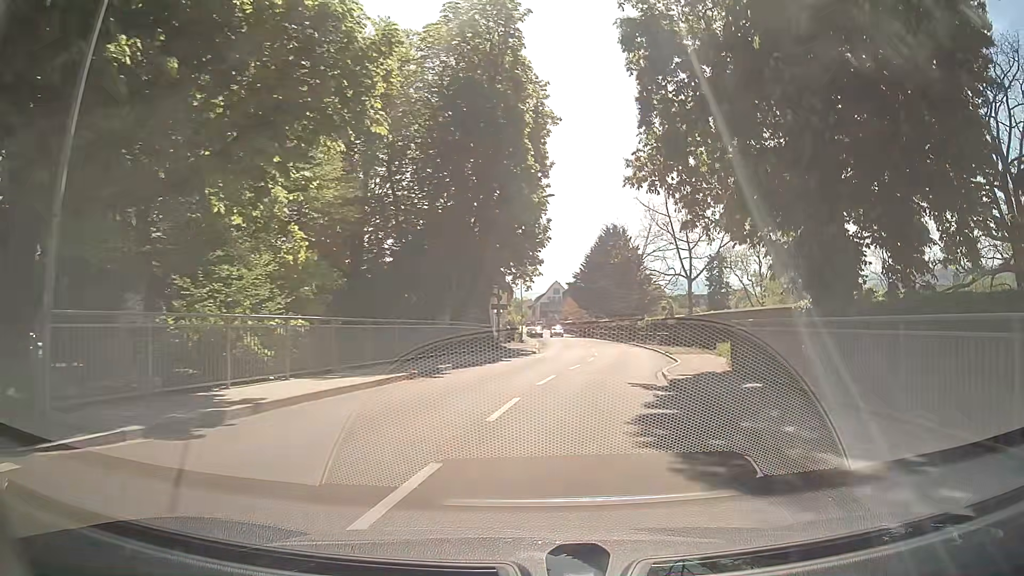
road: secondary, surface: asphalt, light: Day
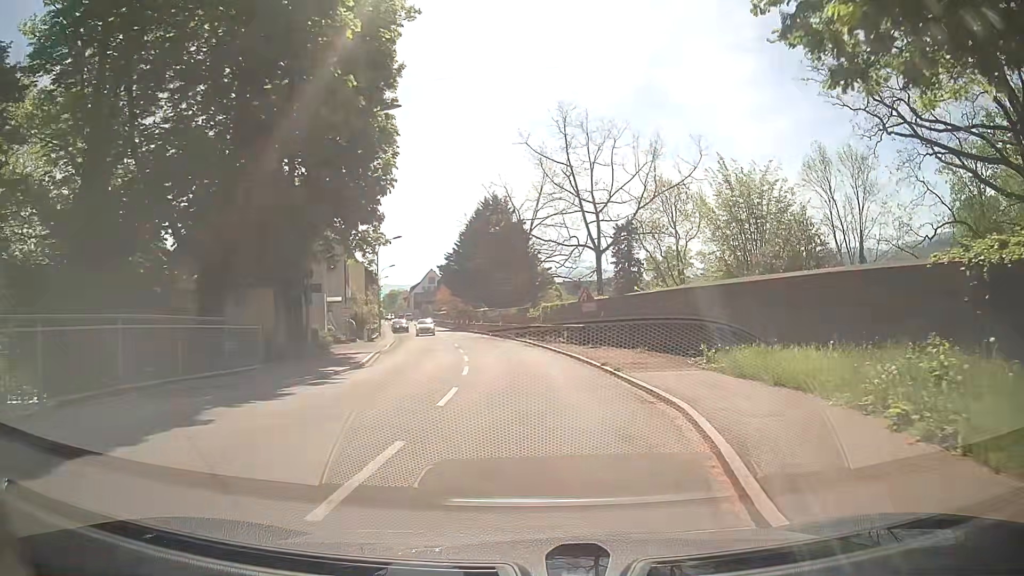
(+1.2, +16.9) m; +8°
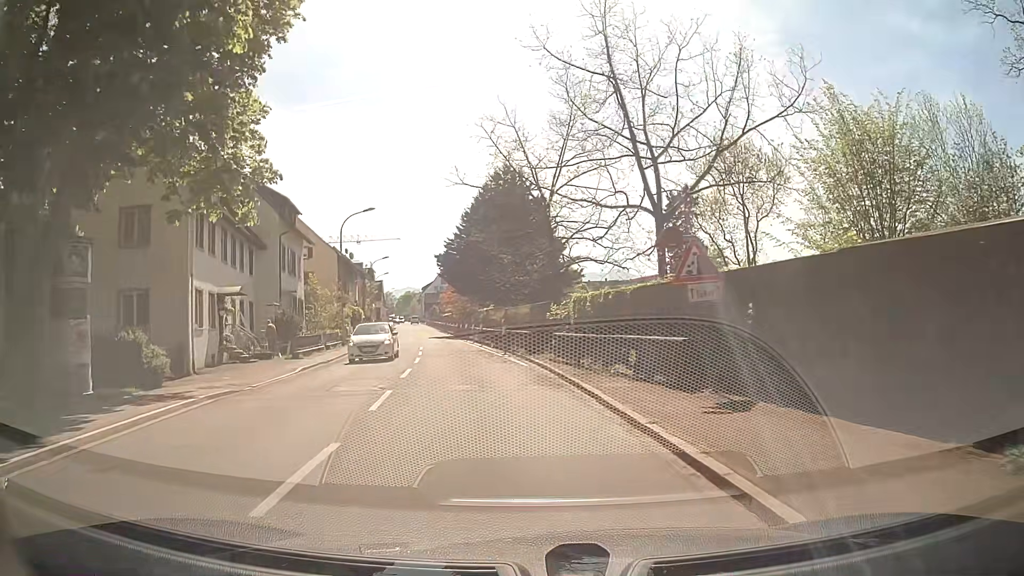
(+0.6, +17.9) m; -1°
(0, +10) (-1, +20) (-3, +30) (-4, +40) (-6, +50) (-8, +59) (-10, +69) (-11, +79) (-13, +89) (-15, +99) m
